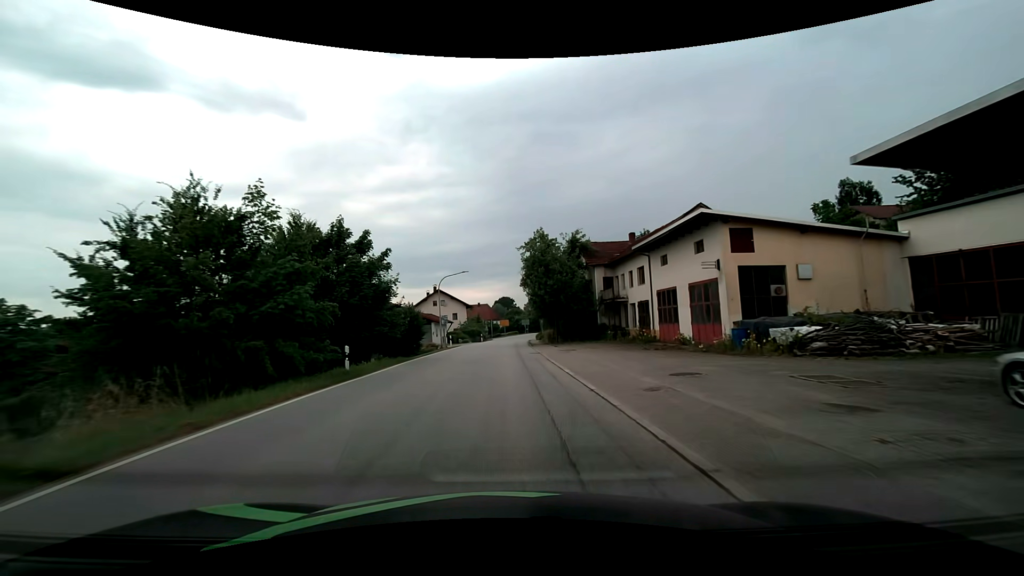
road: secondary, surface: asphalt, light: Day
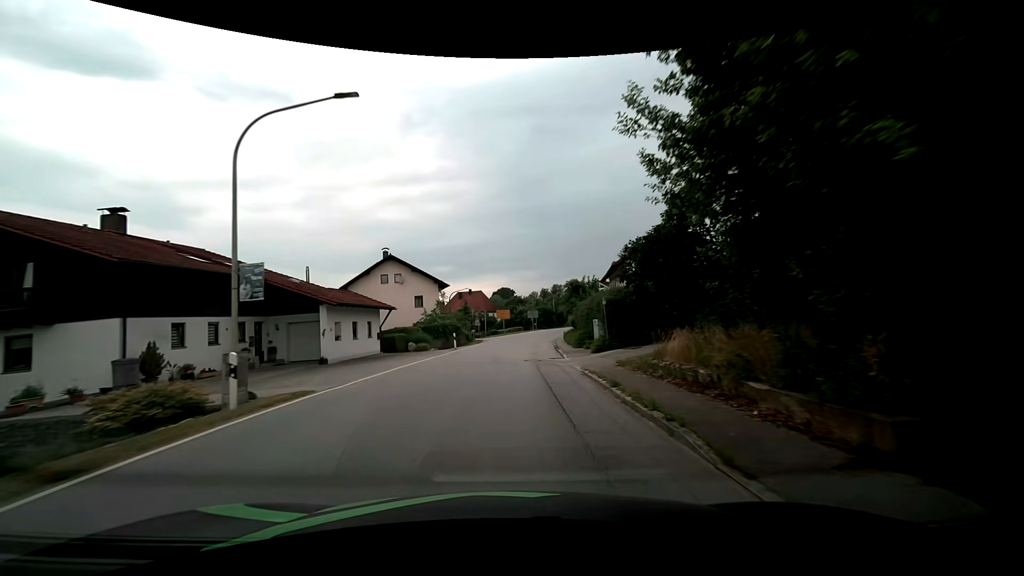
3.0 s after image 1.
(-0.3, +37.0) m; 0°
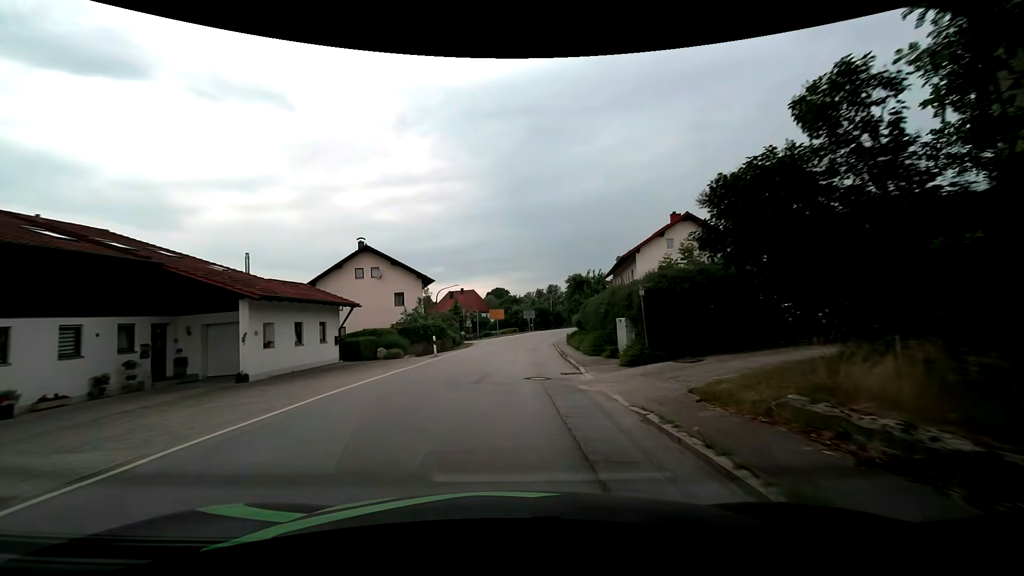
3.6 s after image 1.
(0.0, +6.8) m; +1°
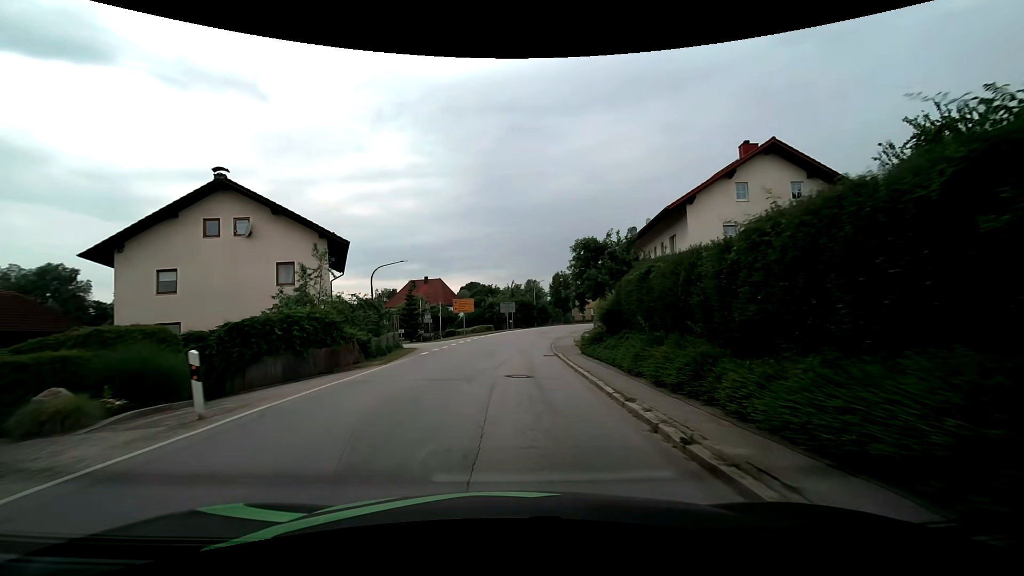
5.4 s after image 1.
(+0.4, +19.0) m; +3°
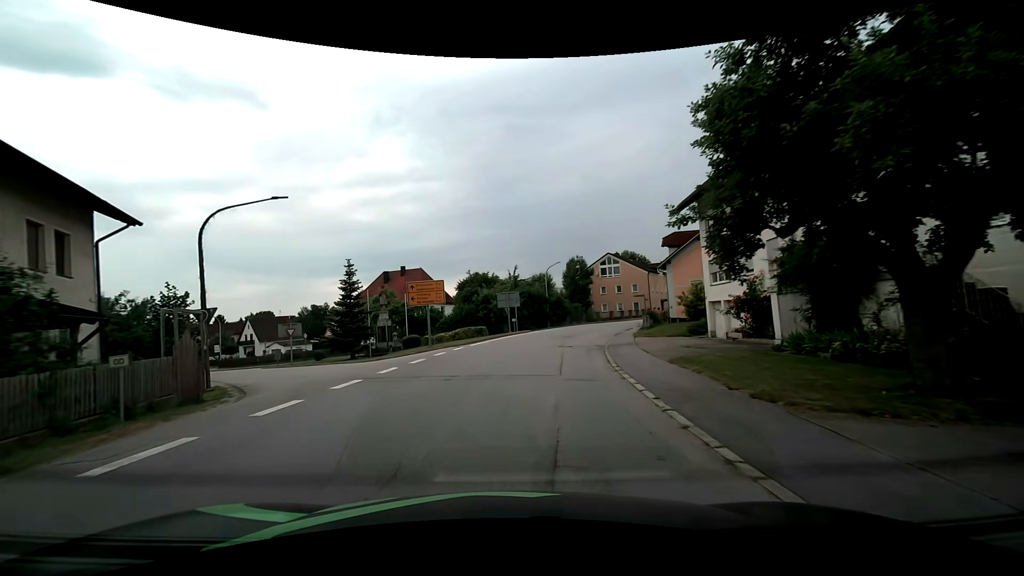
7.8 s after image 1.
(+0.4, +21.6) m; 0°
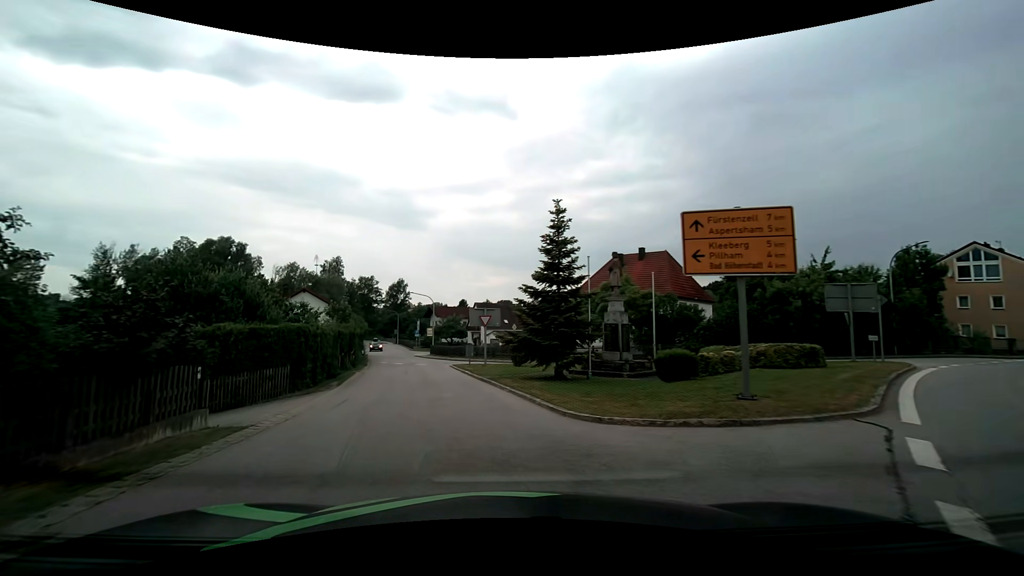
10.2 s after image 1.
(-3.4, +16.7) m; -27°
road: tertiary
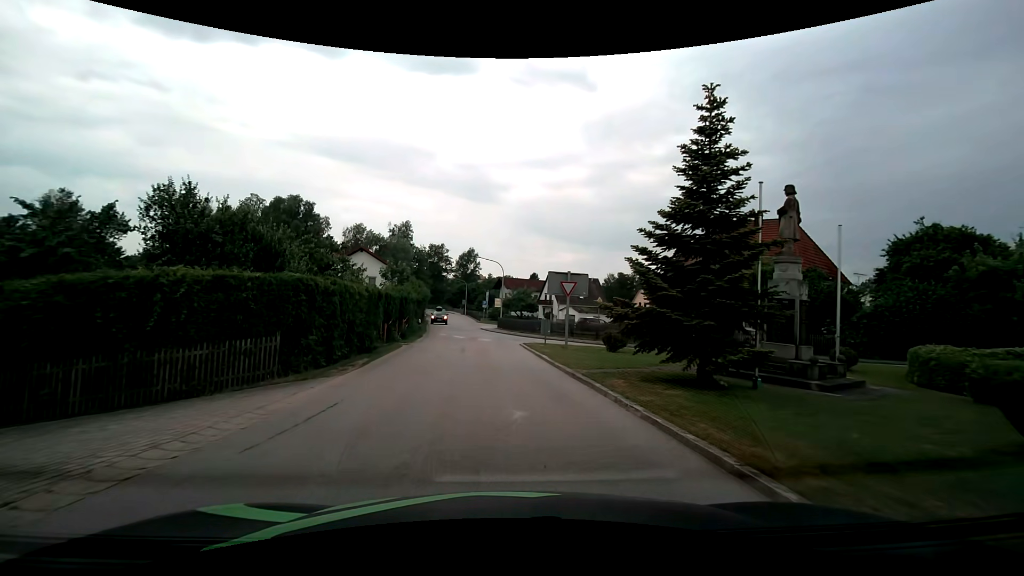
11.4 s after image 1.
(-0.6, +7.5) m; -5°
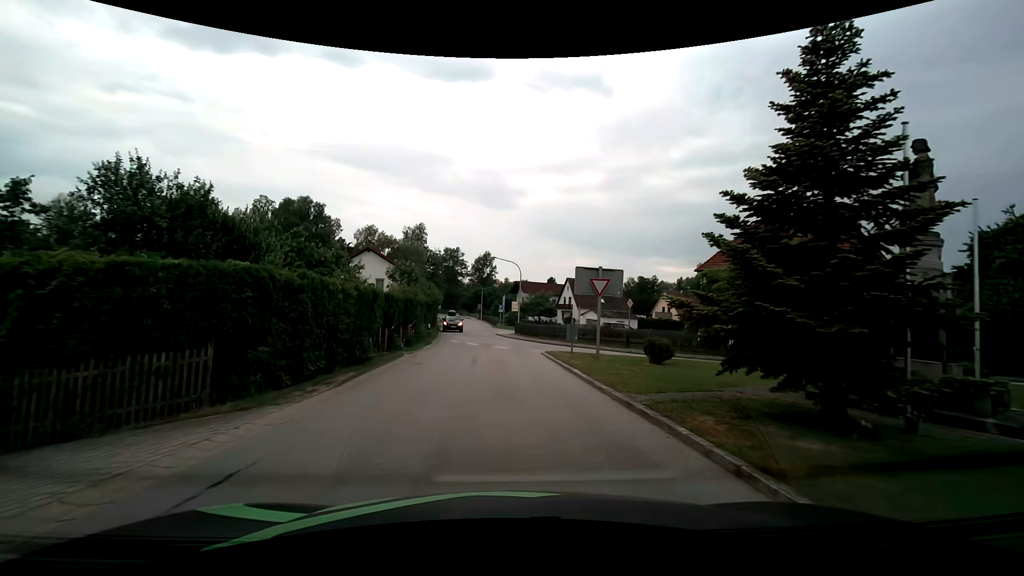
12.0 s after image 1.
(-0.2, +3.7) m; -4°
(0, +10) (0, +20) (-1, +30) (-2, +40) (-3, +50) (-4, +60) (-5, +70) (-6, +80) (-7, +90) (-8, +100) m
